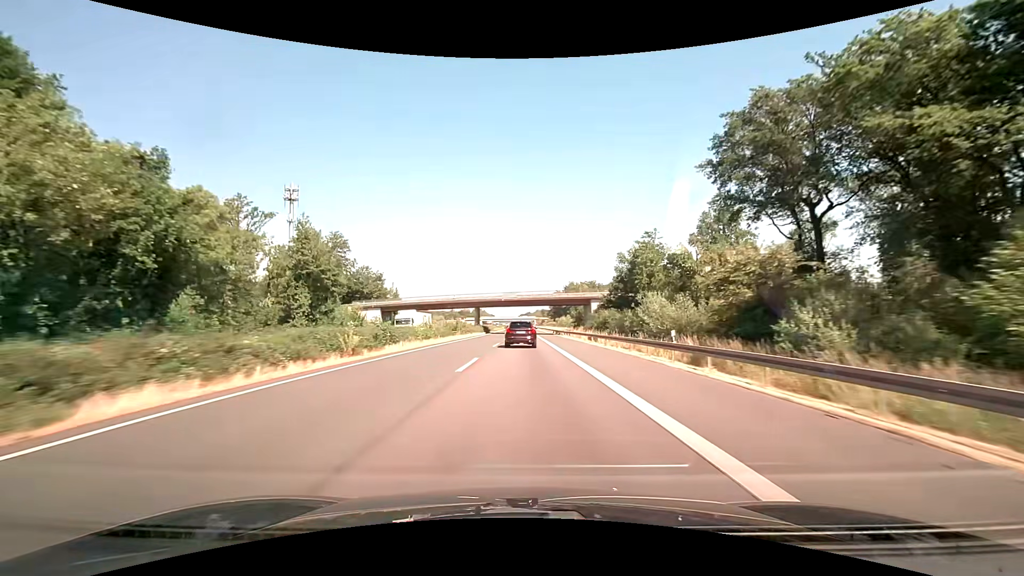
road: motorway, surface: asphalt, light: Day
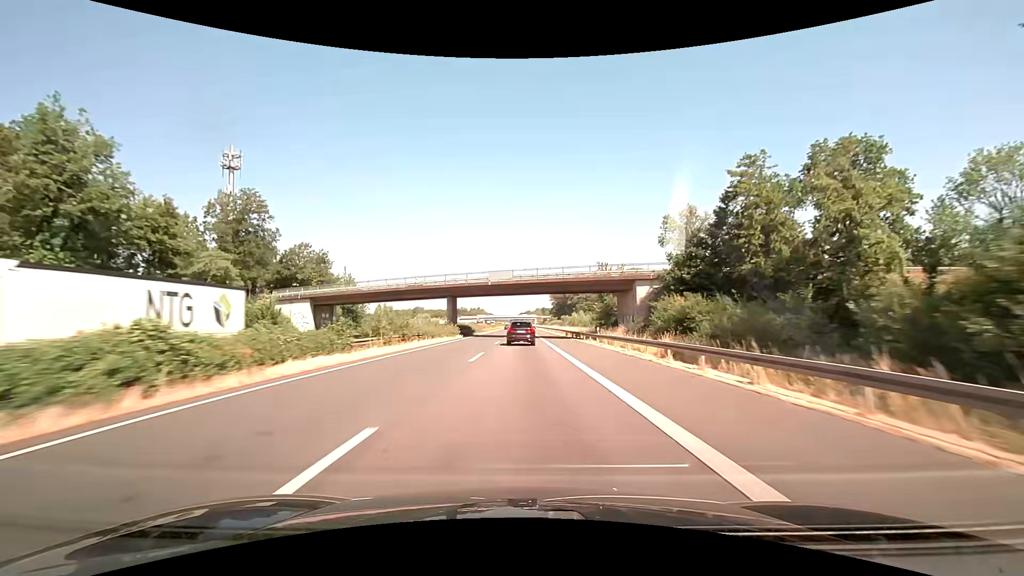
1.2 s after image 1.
(+0.1, +32.0) m; 0°
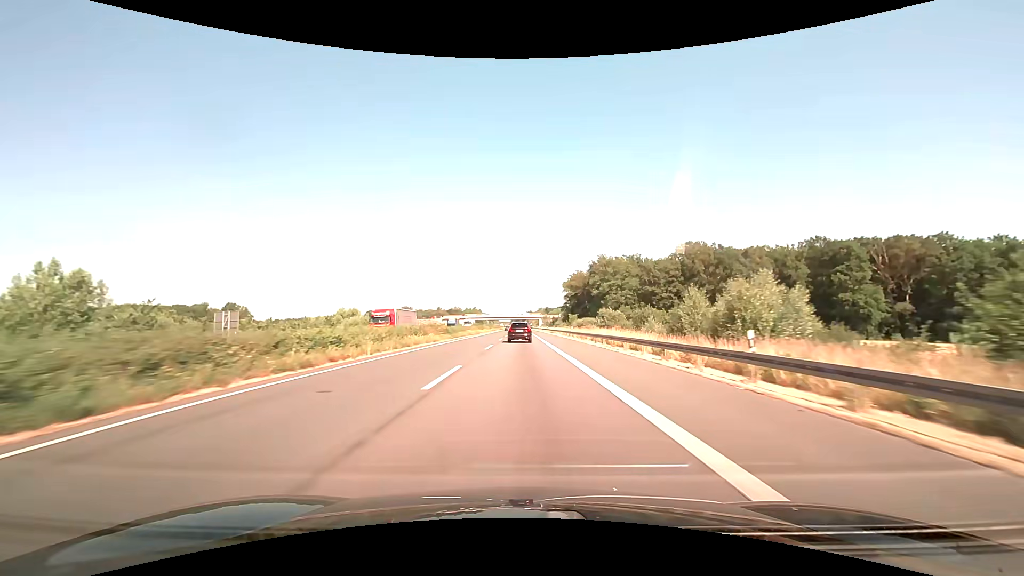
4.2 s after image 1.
(-0.2, +80.0) m; 0°
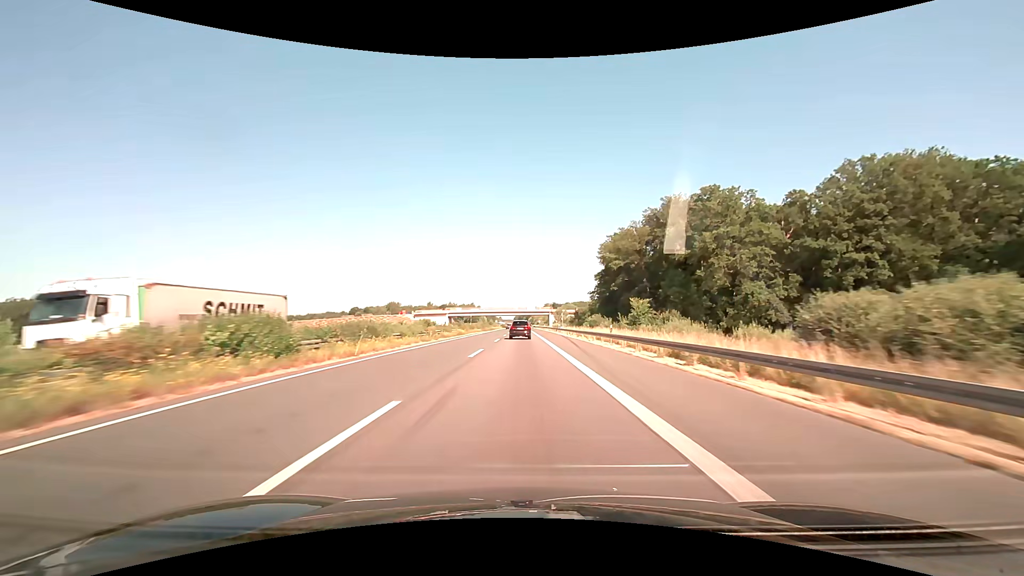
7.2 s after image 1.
(-0.2, +79.8) m; 0°
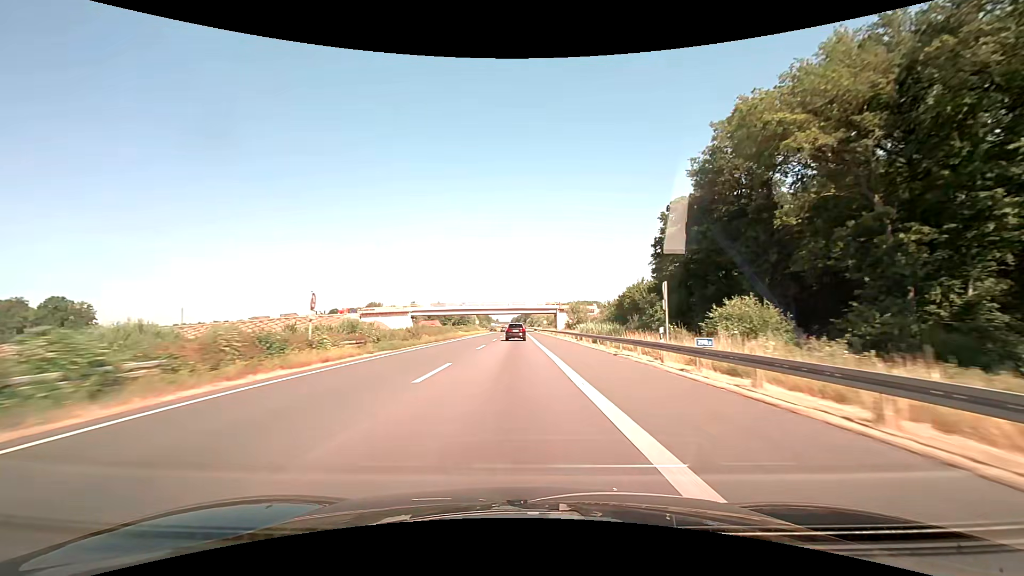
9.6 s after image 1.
(+0.3, +62.3) m; 0°
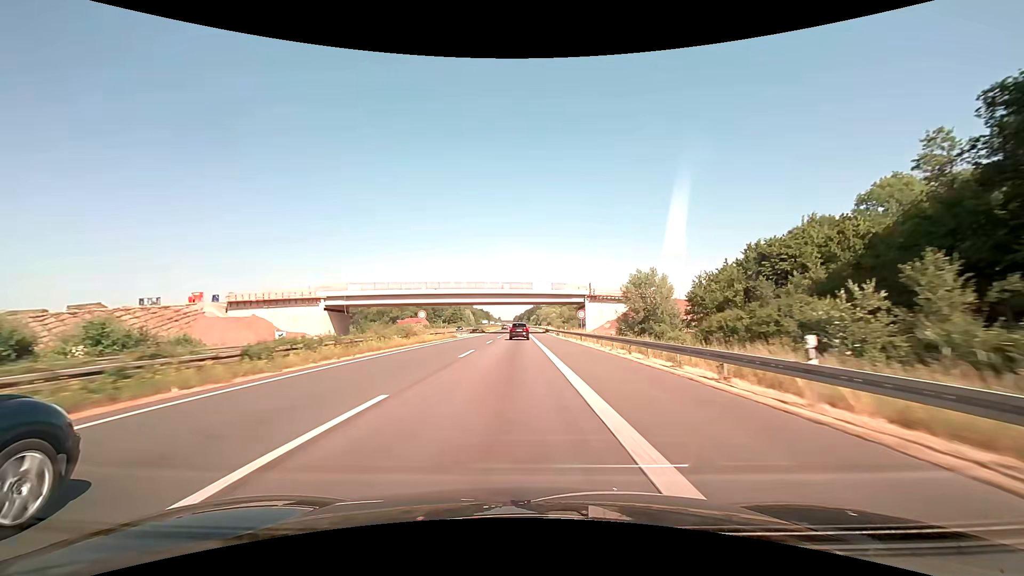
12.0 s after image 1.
(-0.3, +62.5) m; 0°
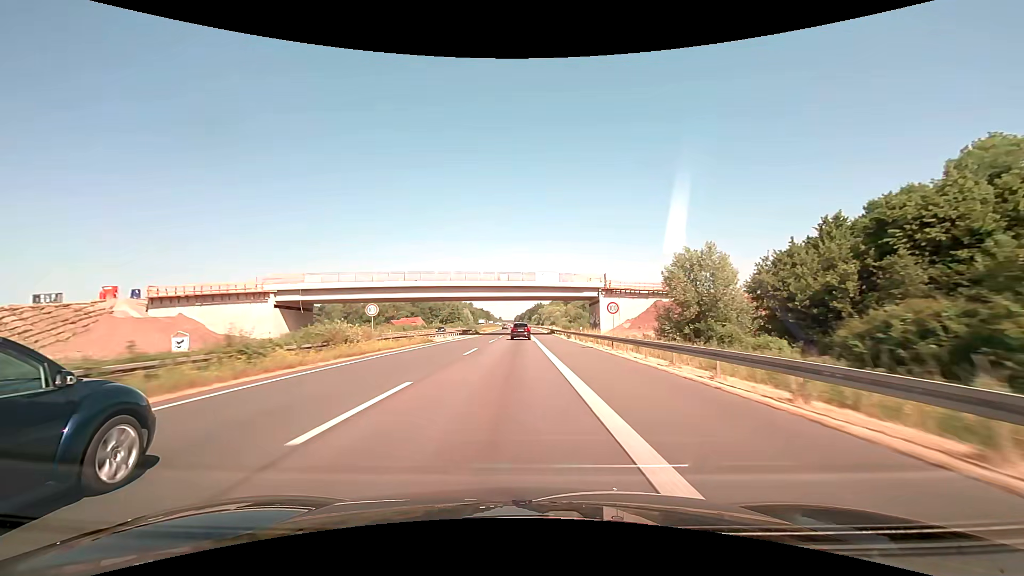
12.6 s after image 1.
(0.0, +15.7) m; 0°
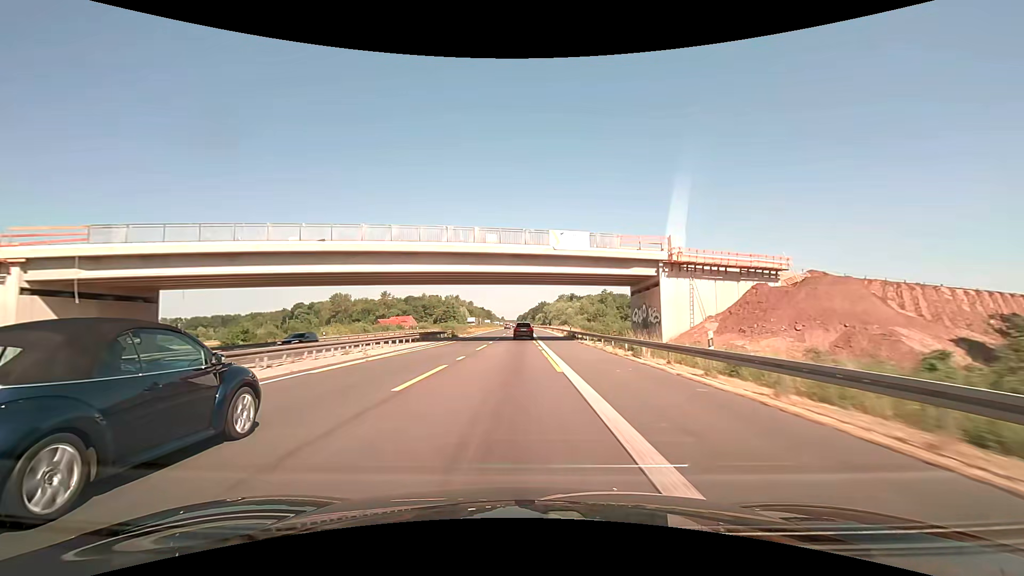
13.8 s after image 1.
(-0.1, +31.3) m; 0°
(0, +10) (0, +20) (0, +30) (0, +40) (0, +50) (0, +60) (0, +70) (0, +80) (0, +90) (0, +100) m
